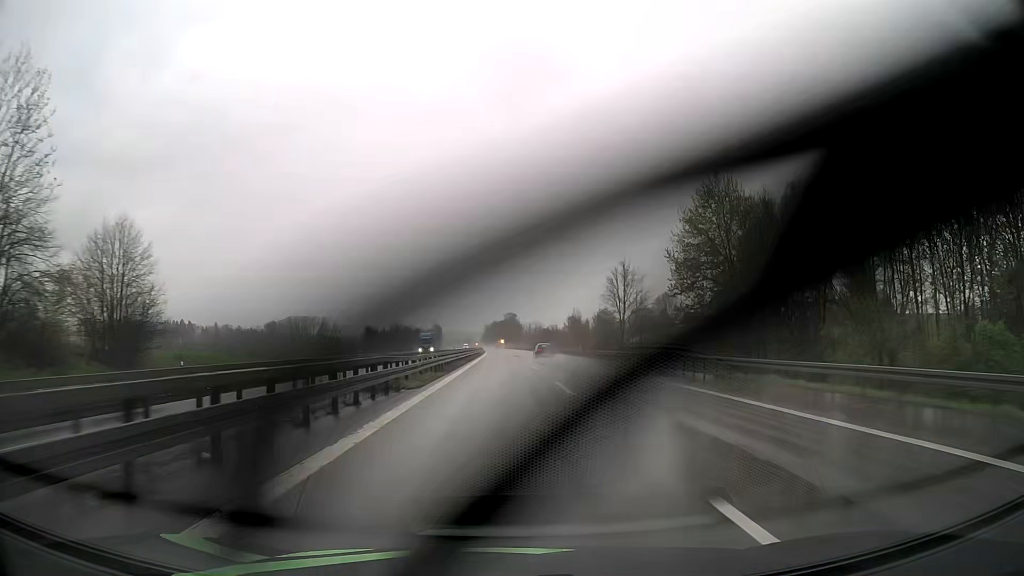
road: motorway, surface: asphalt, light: Day
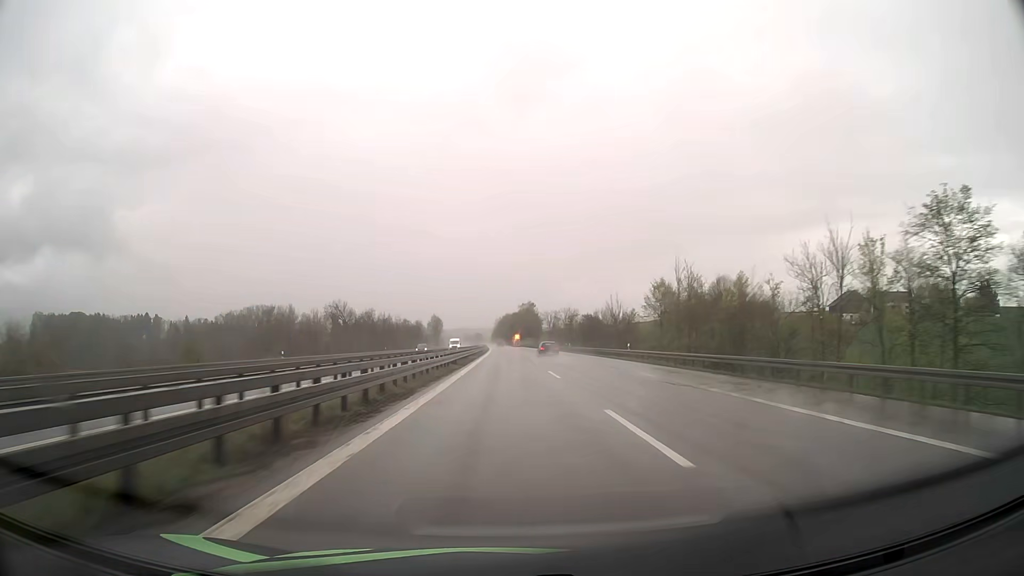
(-1.1, +82.7) m; -1°
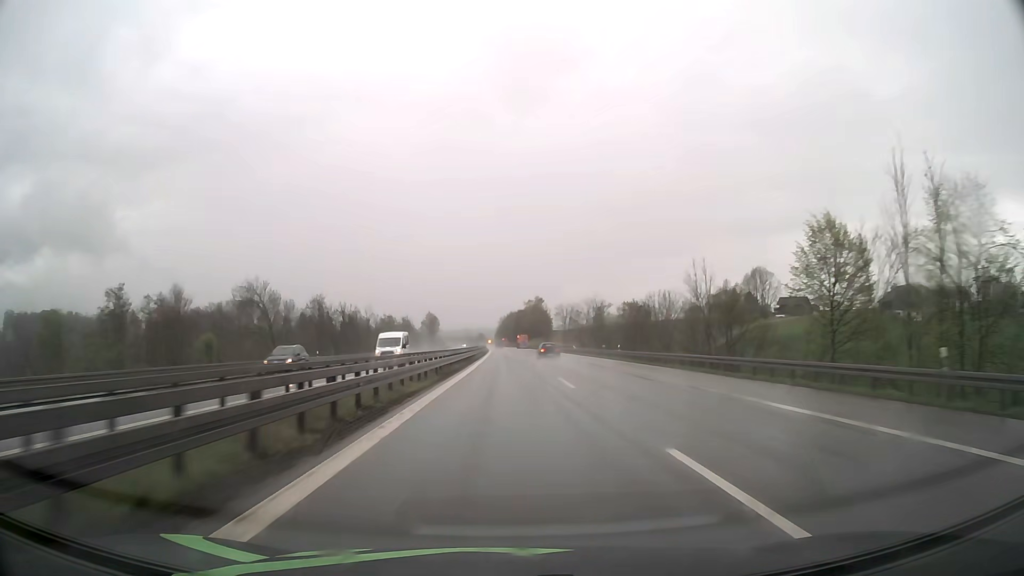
(-0.1, +41.3) m; 0°
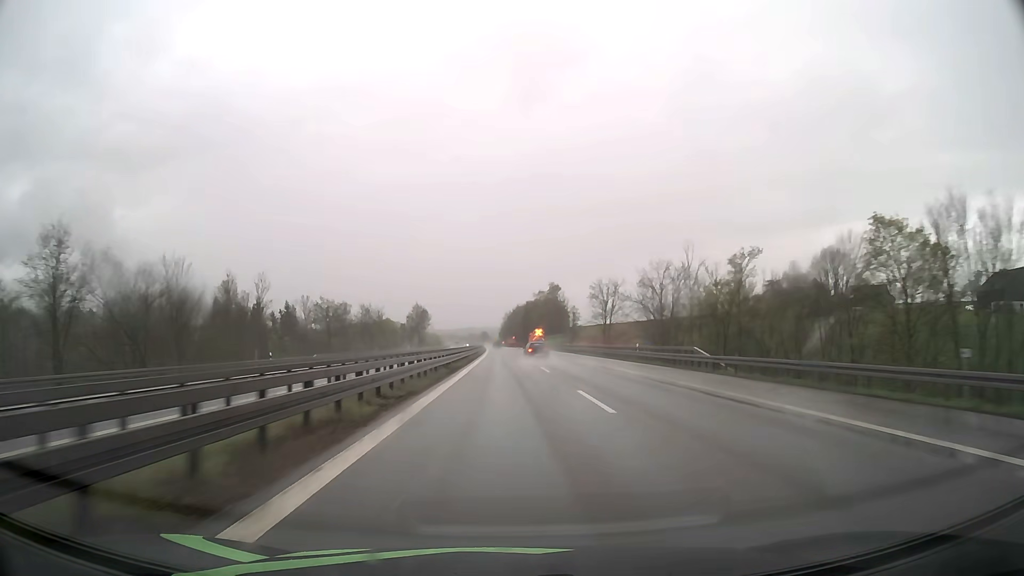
(-0.3, +61.9) m; -1°
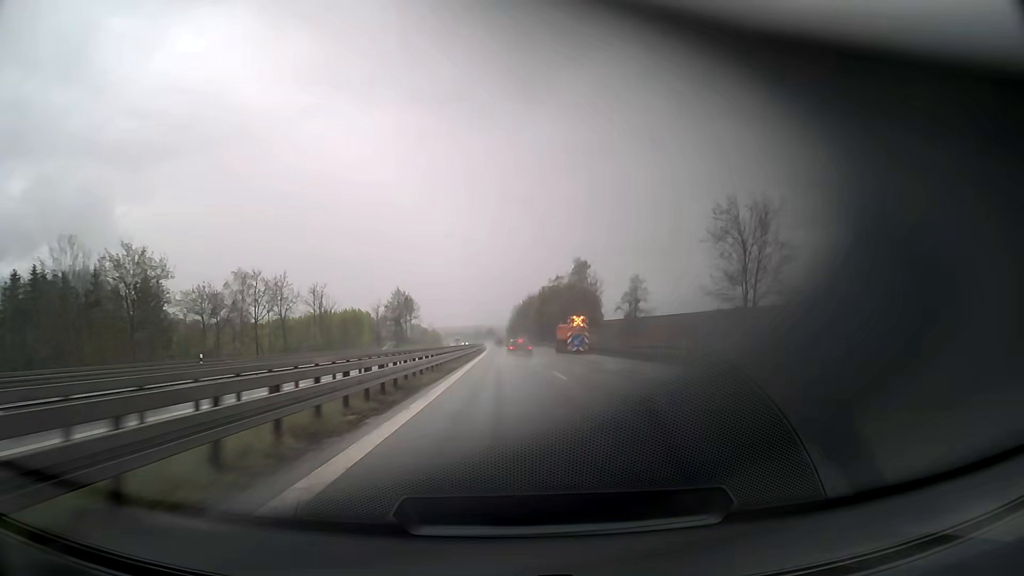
(-0.4, +61.6) m; -1°
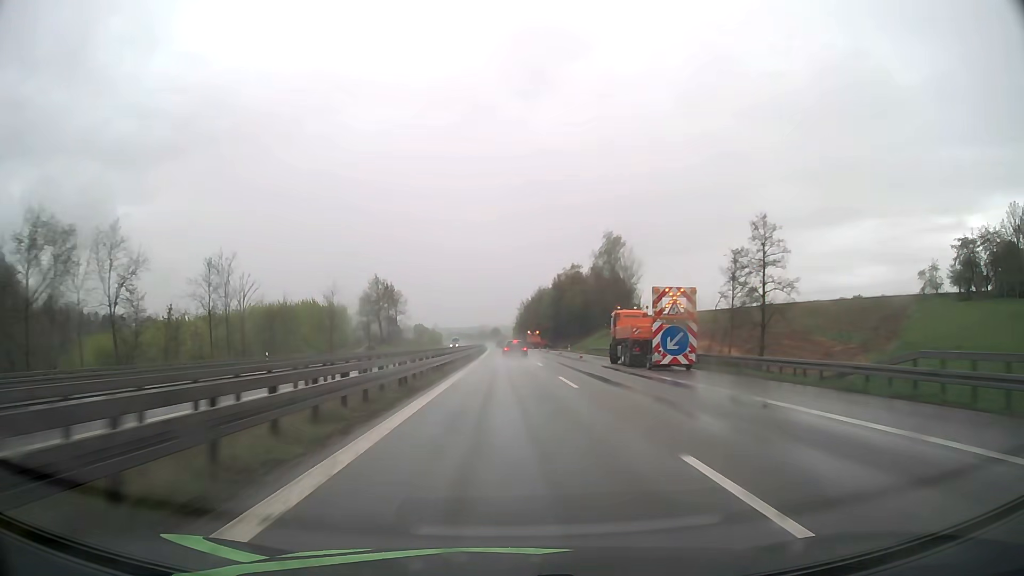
(-0.2, +39.9) m; -1°
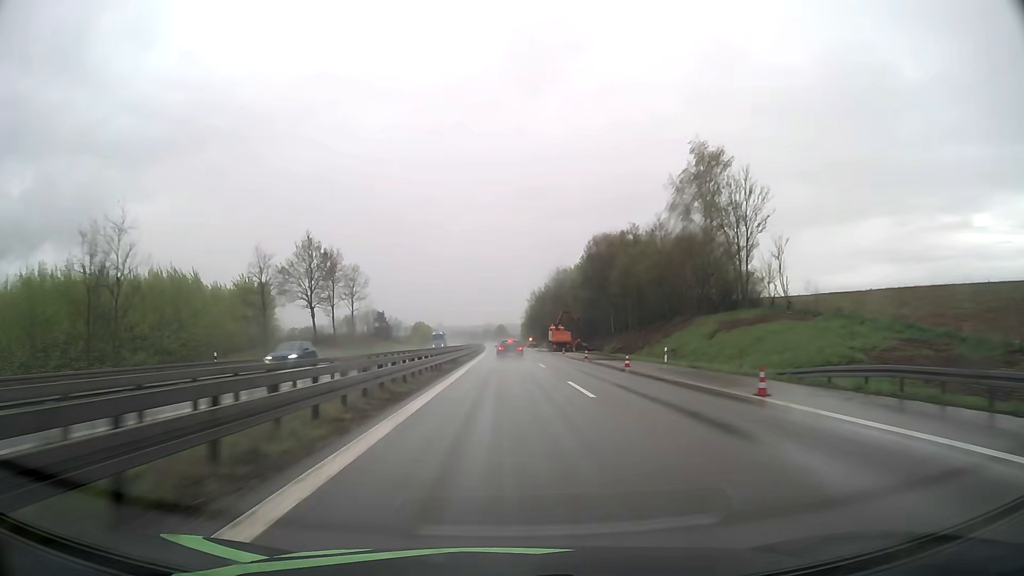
(-0.3, +58.0) m; -1°
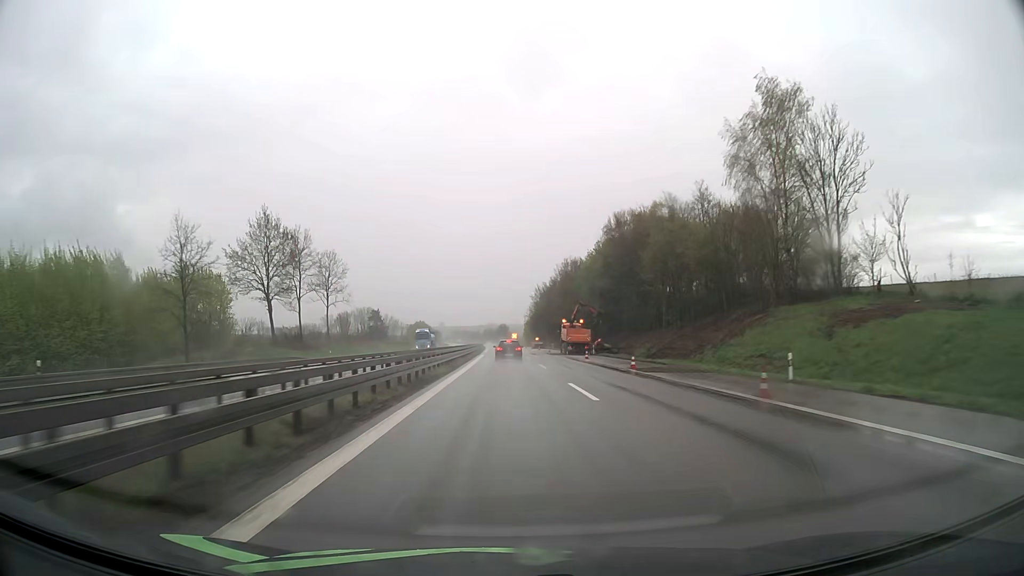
(0.0, +18.9) m; 0°
(0, +10) (0, +20) (0, +30) (0, +40) (0, +50) (0, +60) (0, +70) (0, +80) (-1, +90) (-1, +100) m
